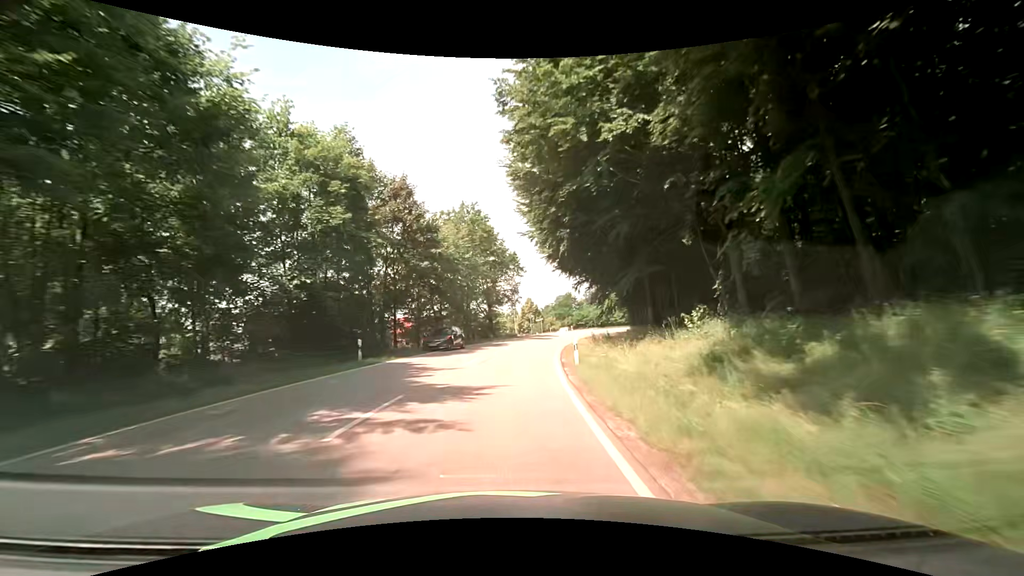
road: secondary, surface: asphalt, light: Day
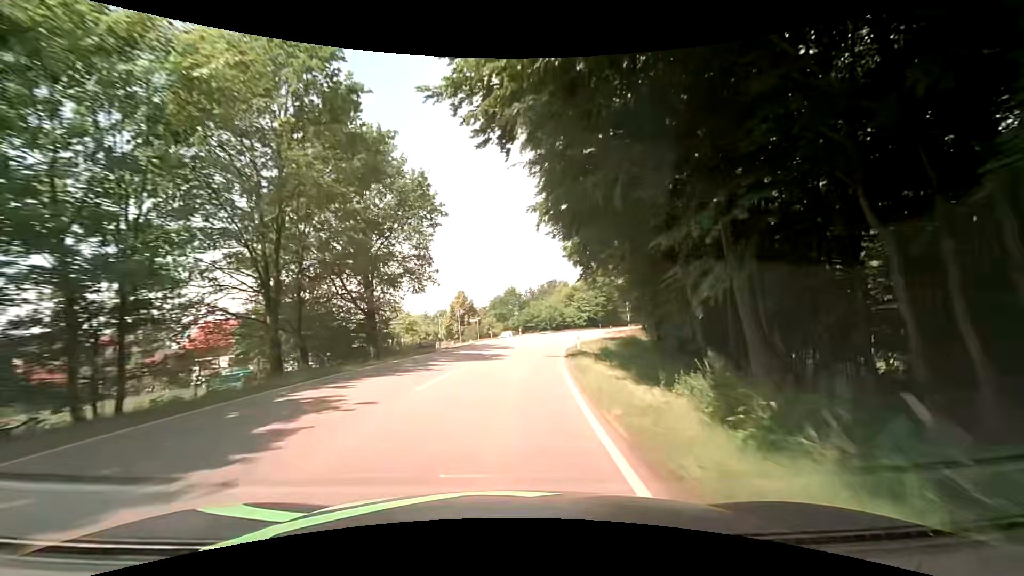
(+1.7, +30.5) m; +7°
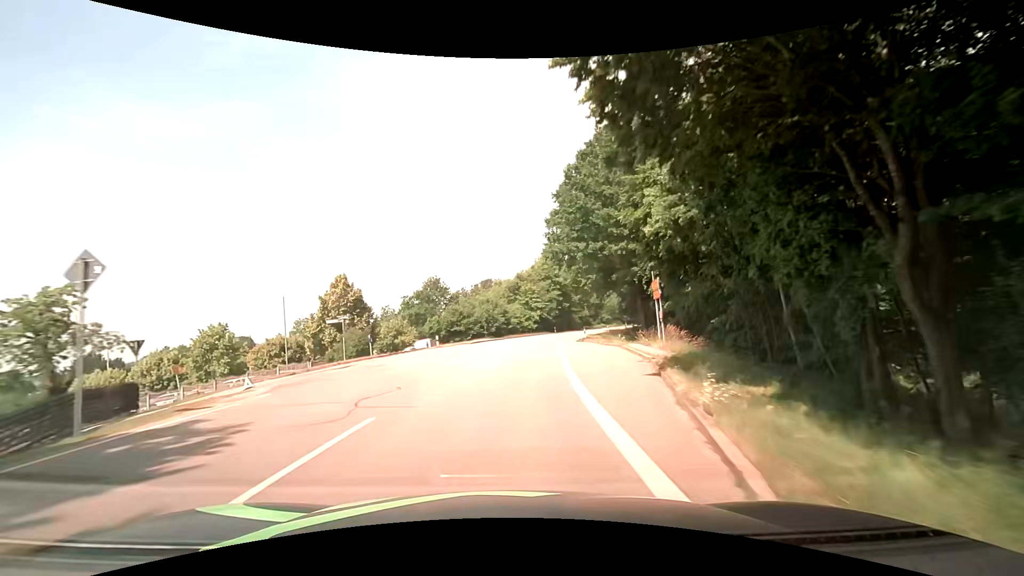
(+2.2, +30.6) m; +8°
(0, +10) (+1, +20) (+2, +30) (+3, +40) (+5, +50) (+8, +59) (+10, +69) (+13, +79) (+17, +88) (+20, +97) m
